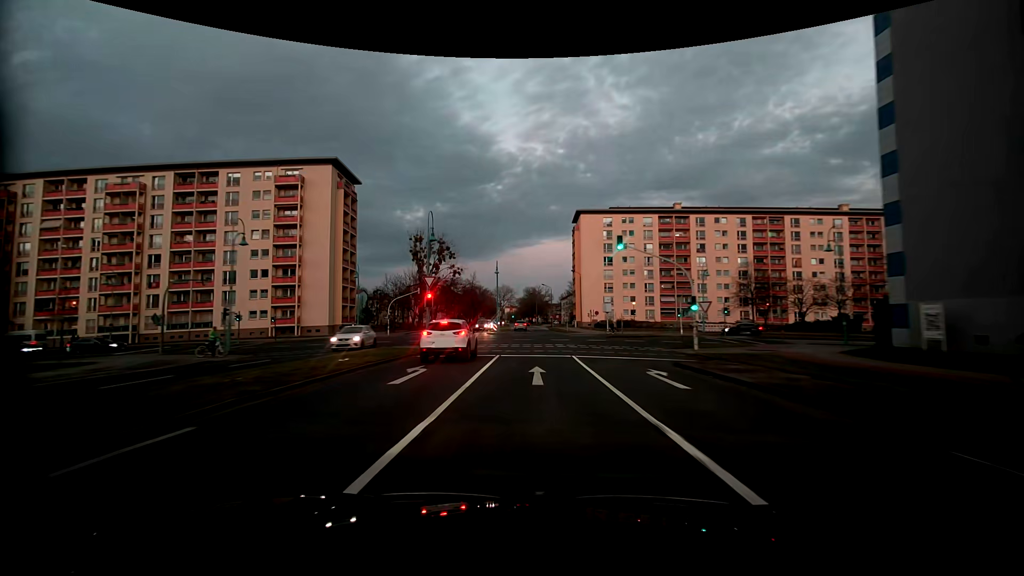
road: tertiary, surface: asphalt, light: Dusk
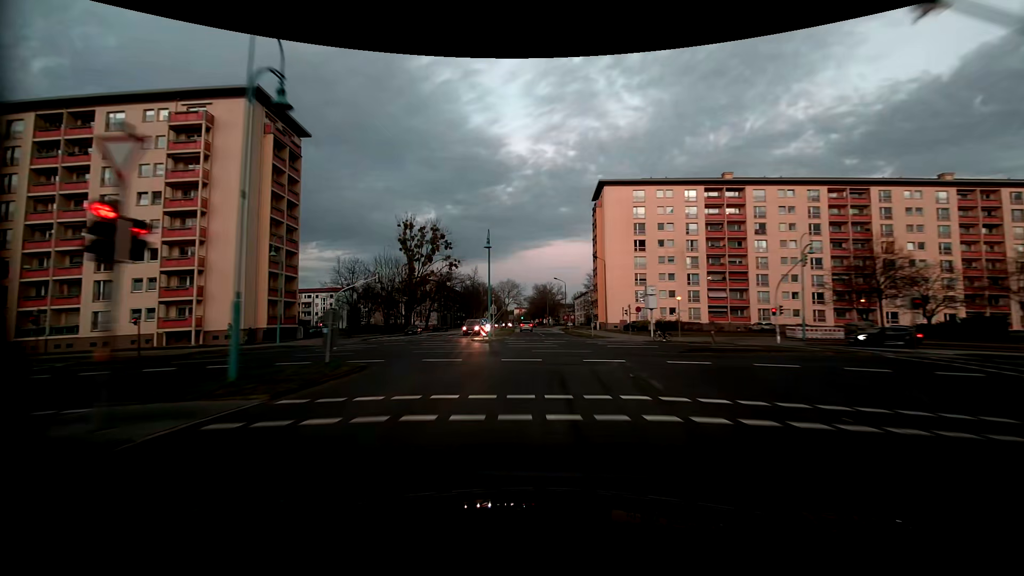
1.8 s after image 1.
(-0.2, +23.1) m; -1°
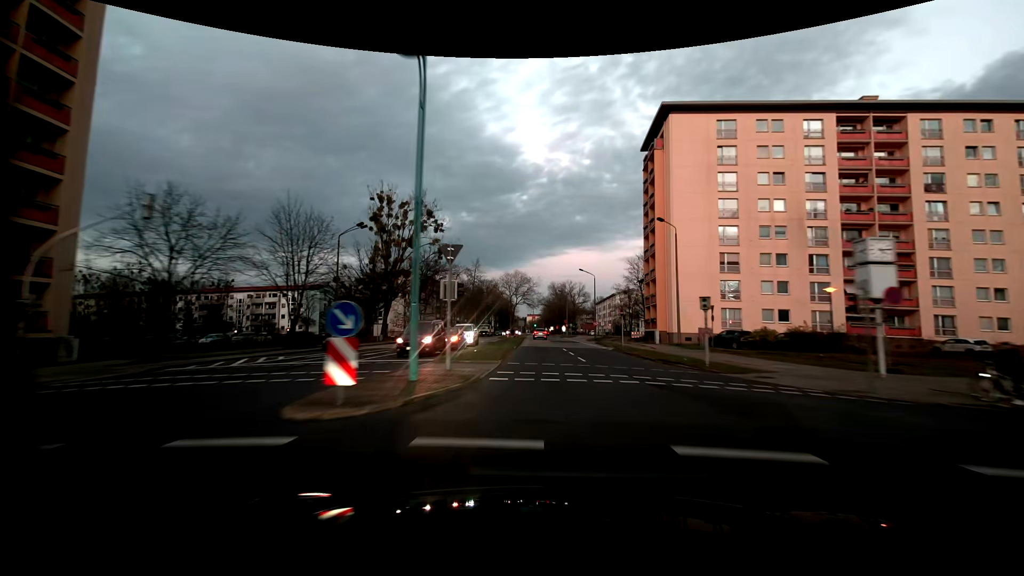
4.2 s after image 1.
(-0.7, +31.9) m; -1°
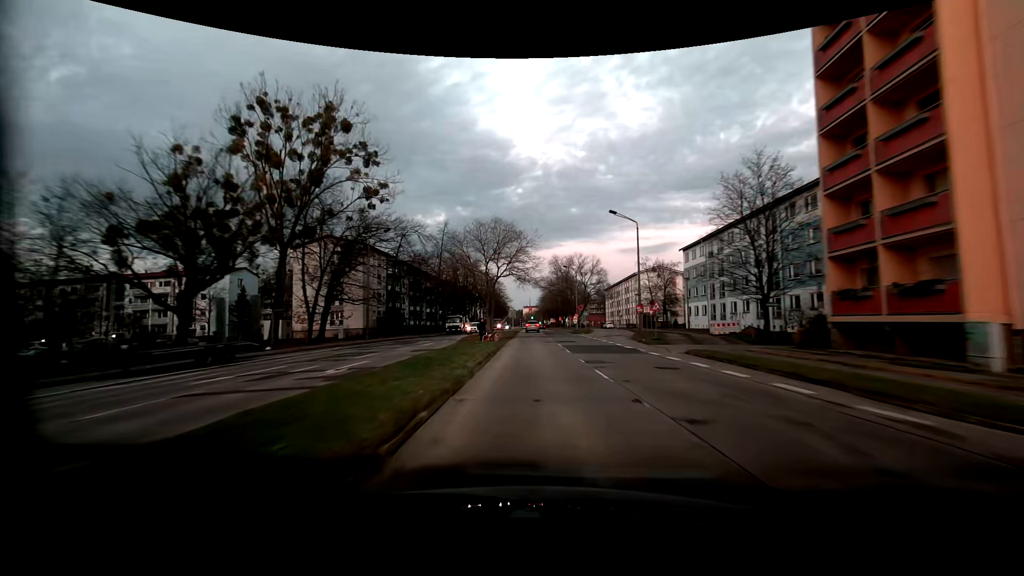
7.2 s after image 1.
(-0.1, +38.3) m; 0°
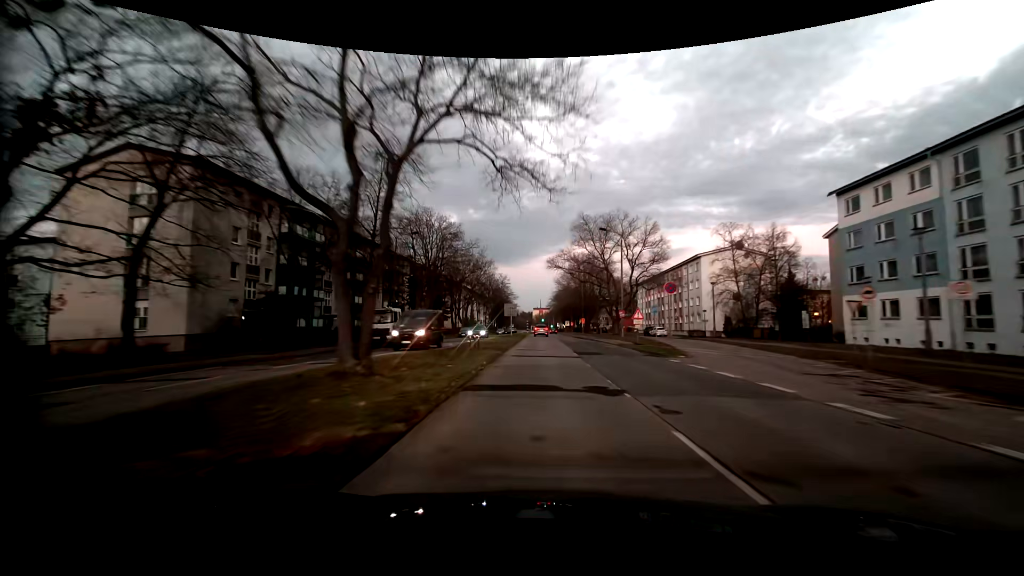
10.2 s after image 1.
(-0.5, +38.6) m; -1°
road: residential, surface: concrete
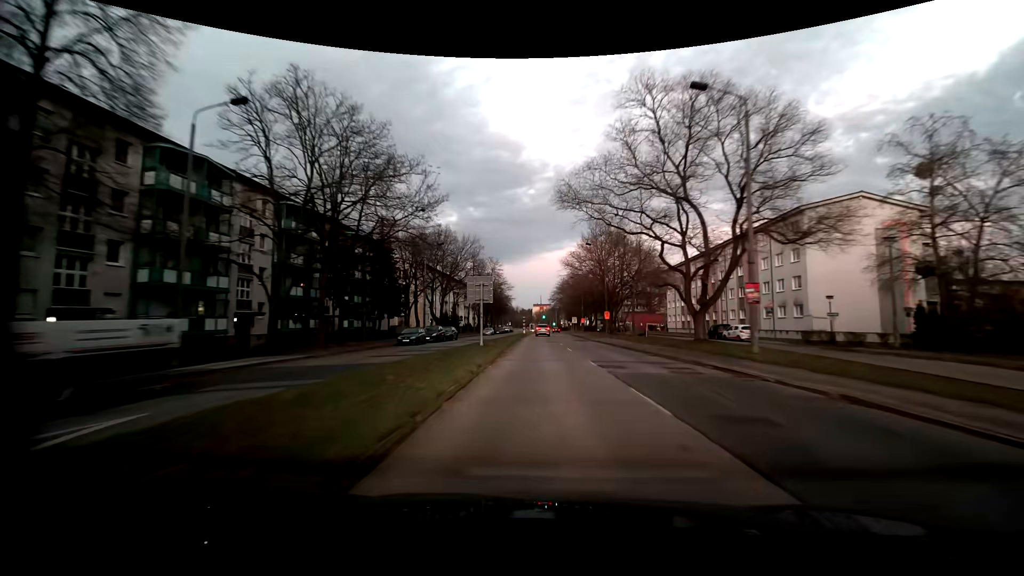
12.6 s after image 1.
(-0.1, +31.0) m; -1°
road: tertiary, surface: asphalt
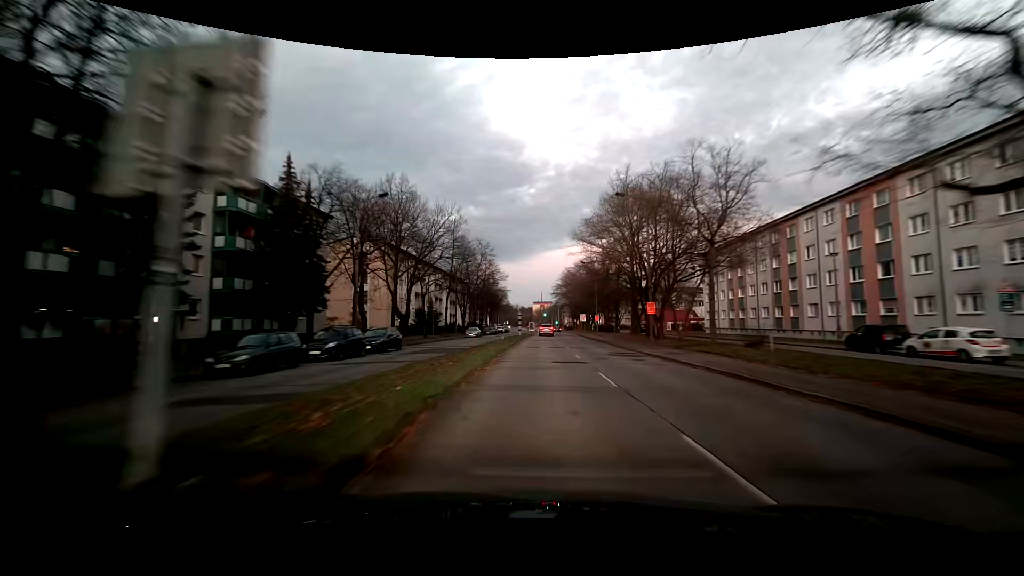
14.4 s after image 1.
(+0.2, +23.3) m; +1°
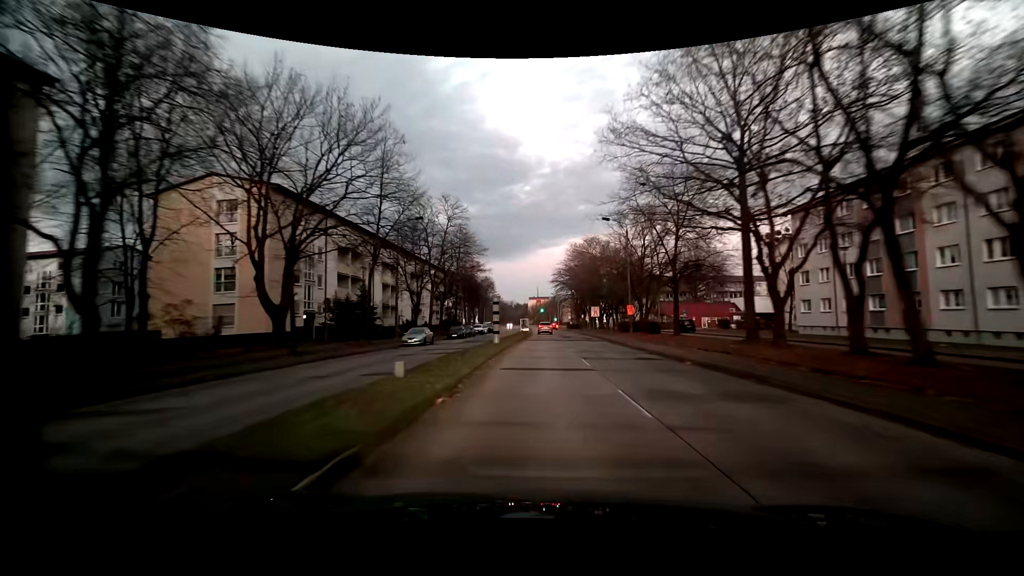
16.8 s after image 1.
(-0.1, +30.9) m; 0°
